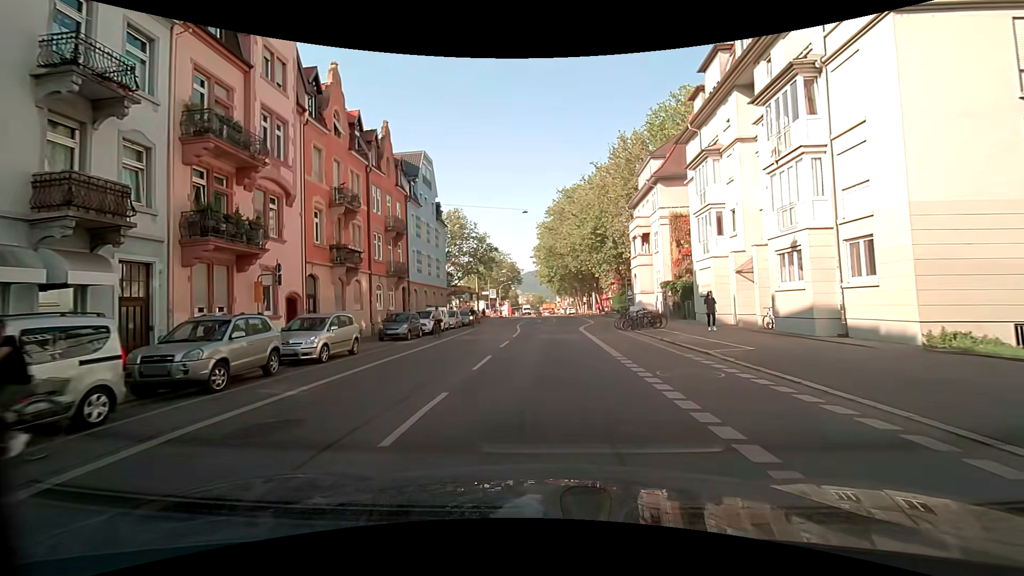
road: secondary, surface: asphalt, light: Day
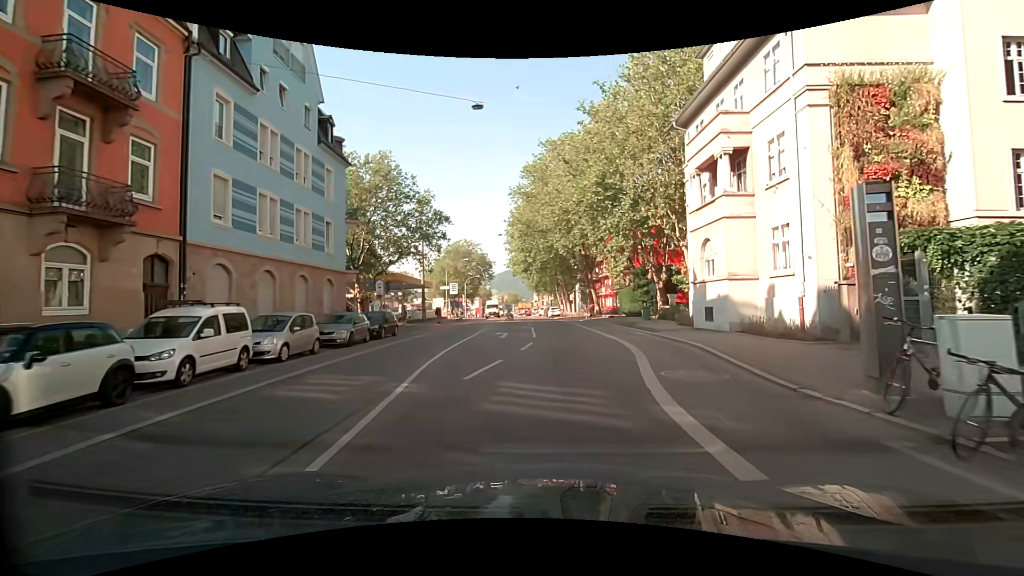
(+0.2, +24.8) m; +2°
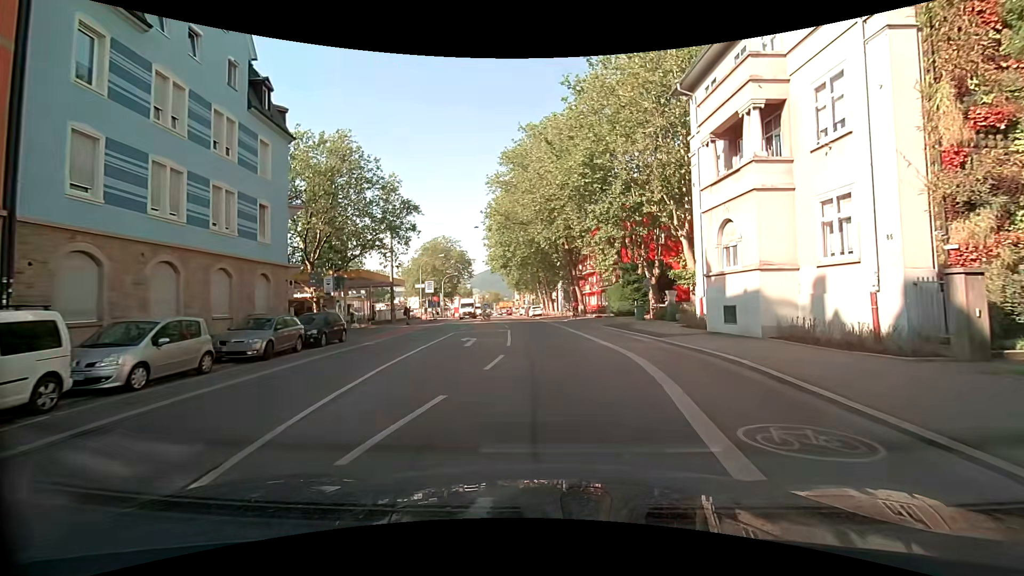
(+0.1, +4.9) m; +2°
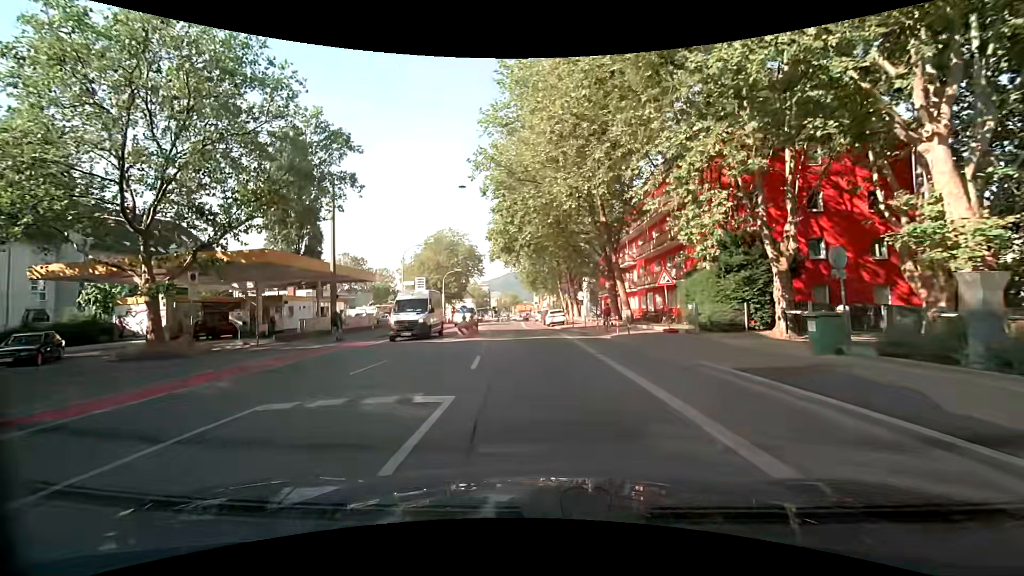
(+0.1, +19.3) m; -1°
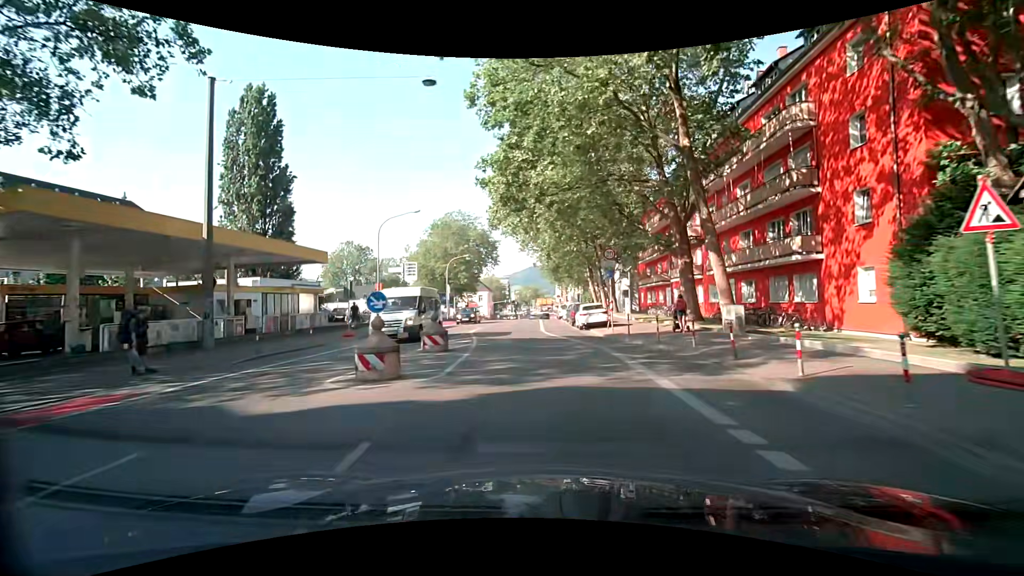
(-0.5, +15.5) m; -3°
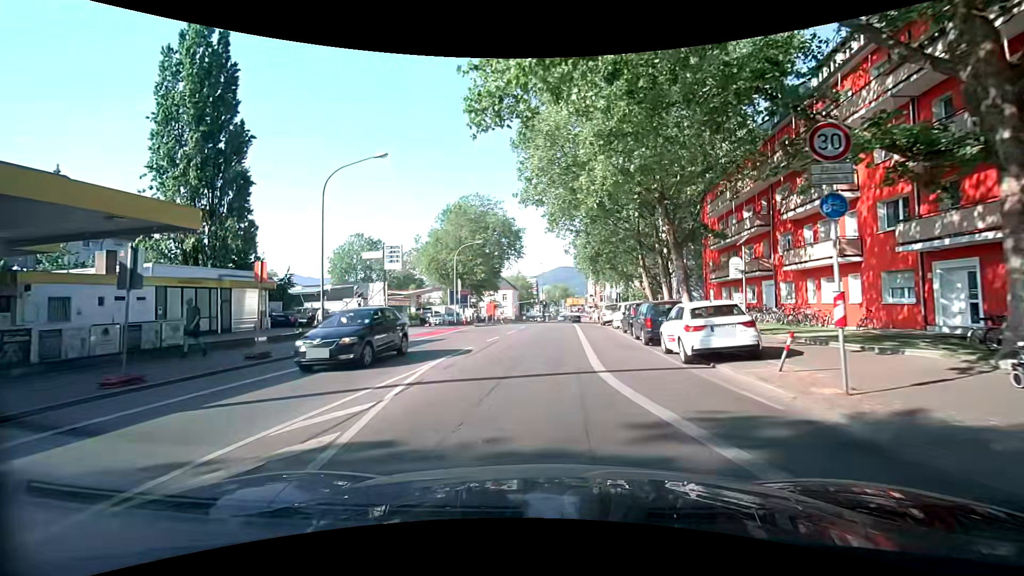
(-0.5, +15.9) m; -5°
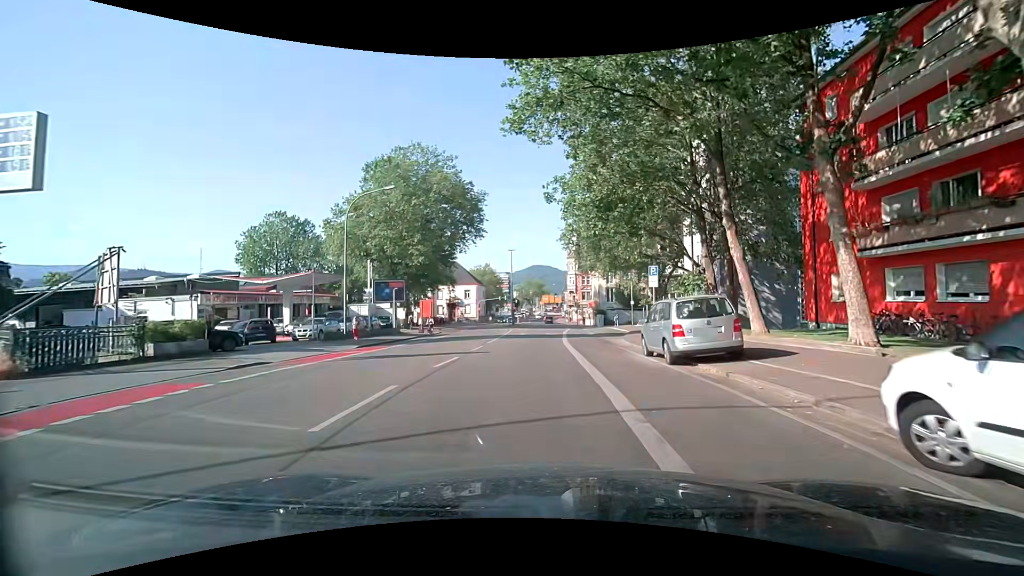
(+1.1, +25.8) m; +3°
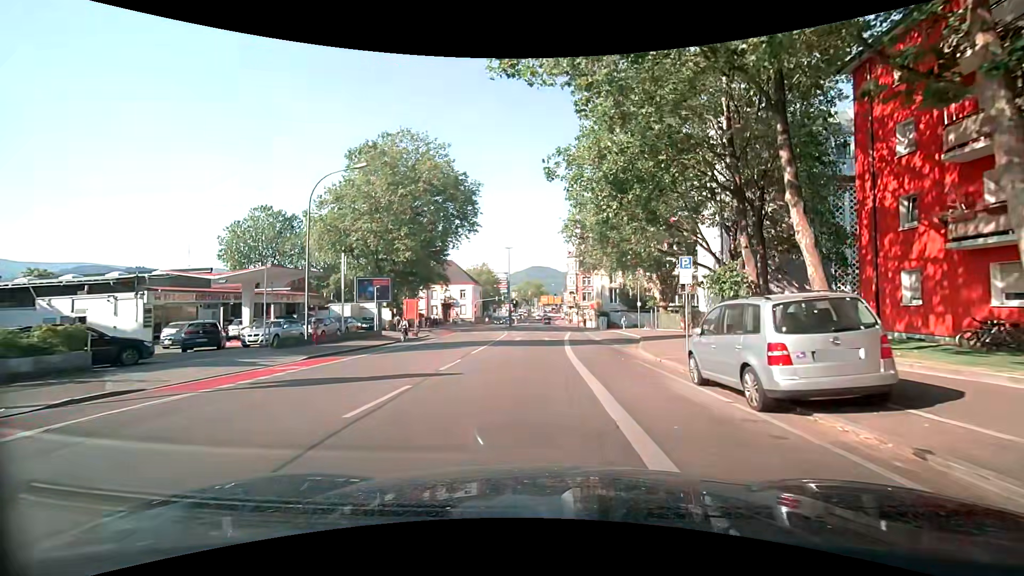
(+0.1, +5.0) m; +1°
